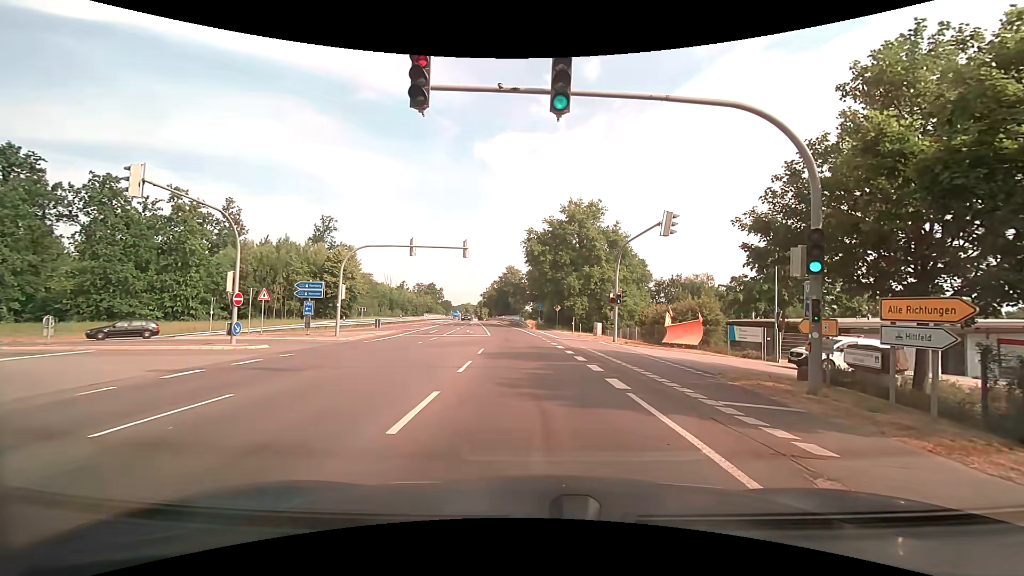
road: secondary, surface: asphalt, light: Day
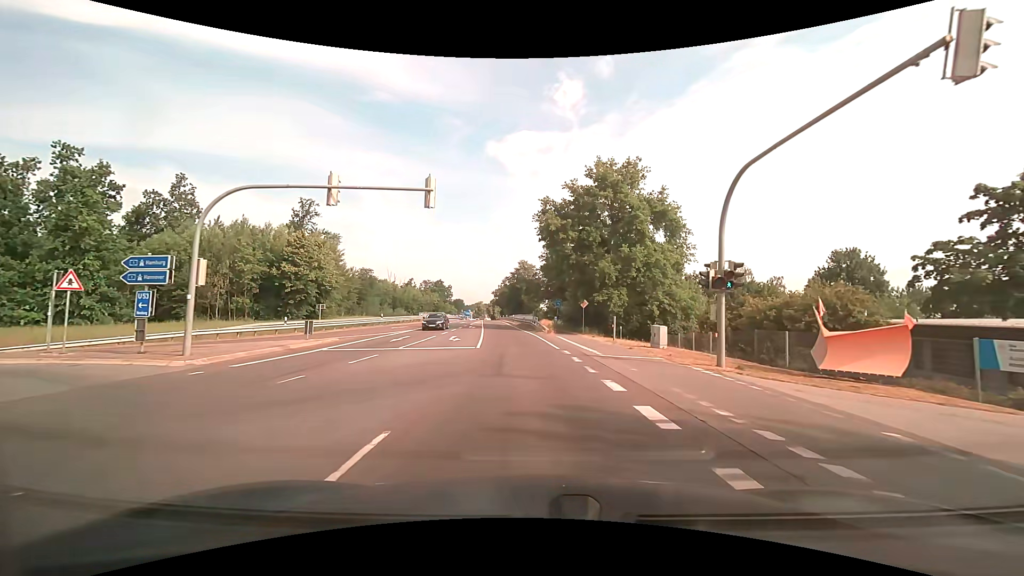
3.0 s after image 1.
(-0.4, +16.0) m; -3°
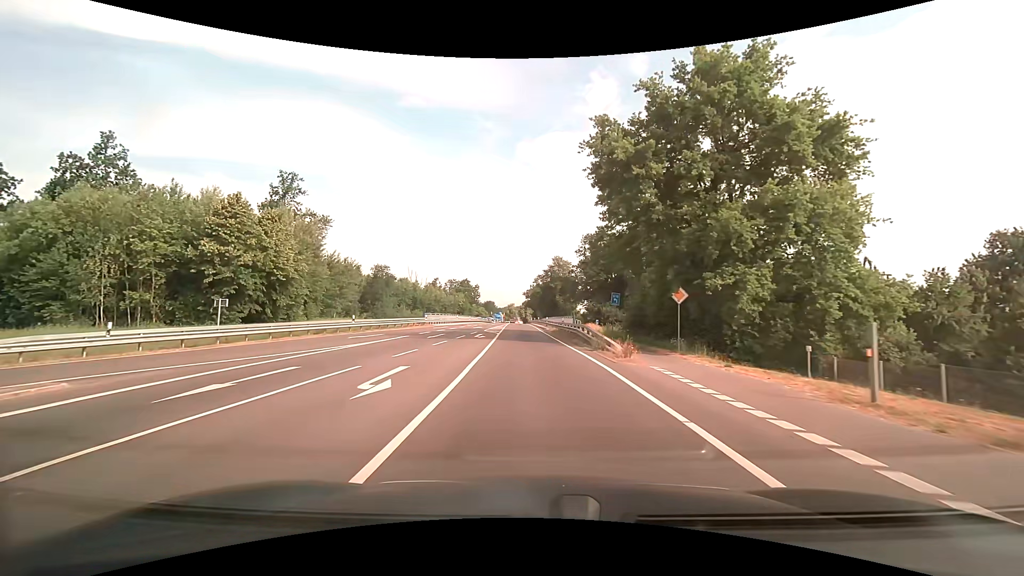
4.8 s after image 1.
(-0.6, +19.3) m; -3°
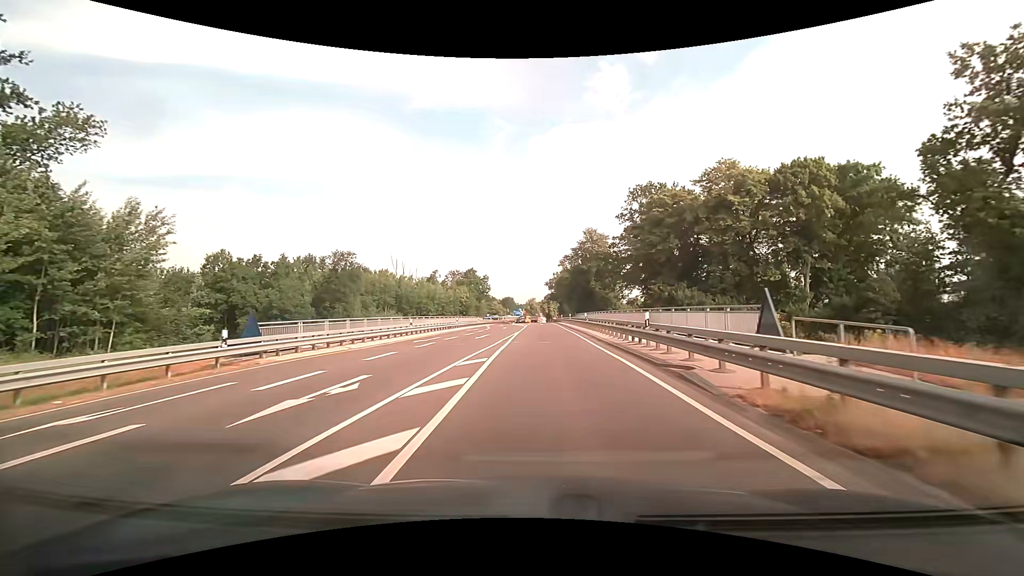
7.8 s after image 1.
(-1.3, +42.1) m; -2°
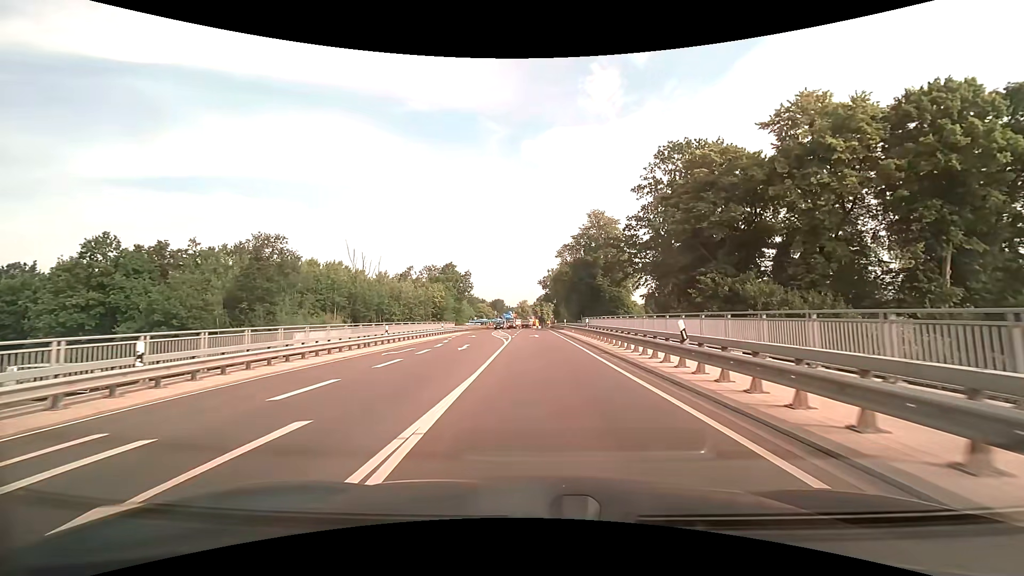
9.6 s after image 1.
(0.0, +24.5) m; +1°
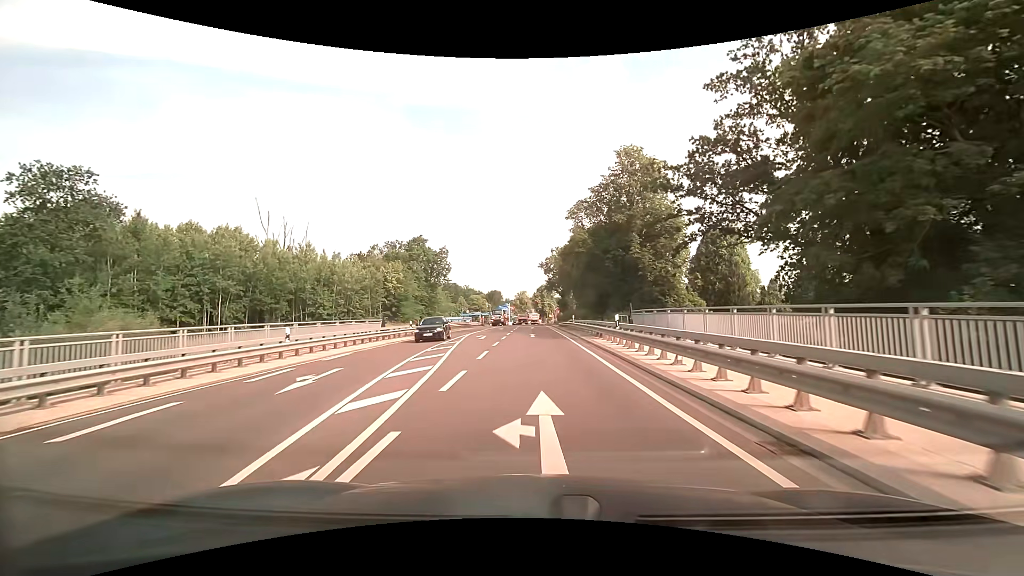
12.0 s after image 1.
(+0.1, +32.6) m; 0°
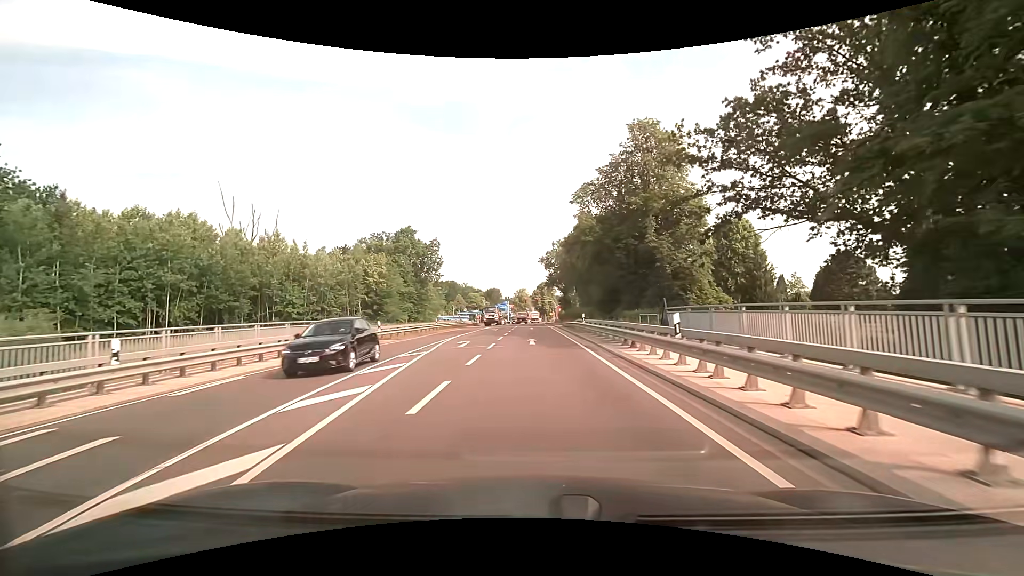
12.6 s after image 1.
(0.0, +8.0) m; 0°
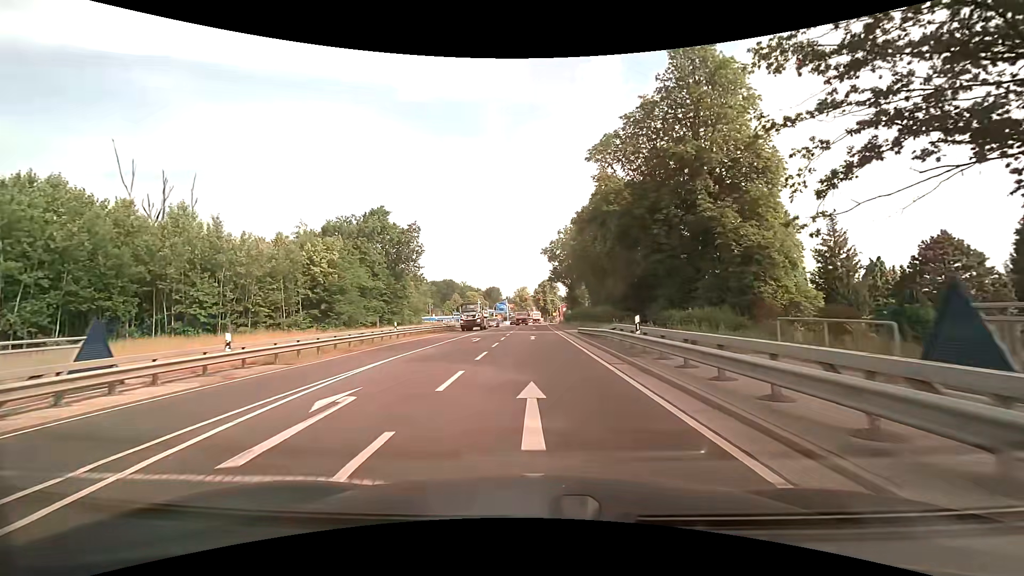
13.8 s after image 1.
(-0.1, +15.7) m; 0°
(0, +10) (0, +20) (0, +30) (0, +40) (0, +50) (0, +60) (+1, +70) (+1, +80) (+1, +90) (+1, +100) m
